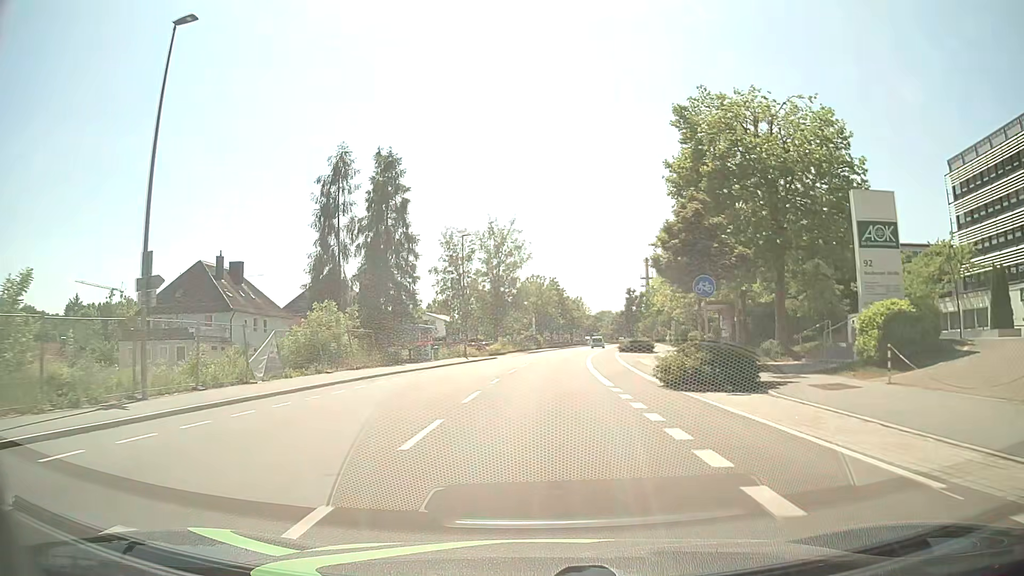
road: tertiary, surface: asphalt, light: Day
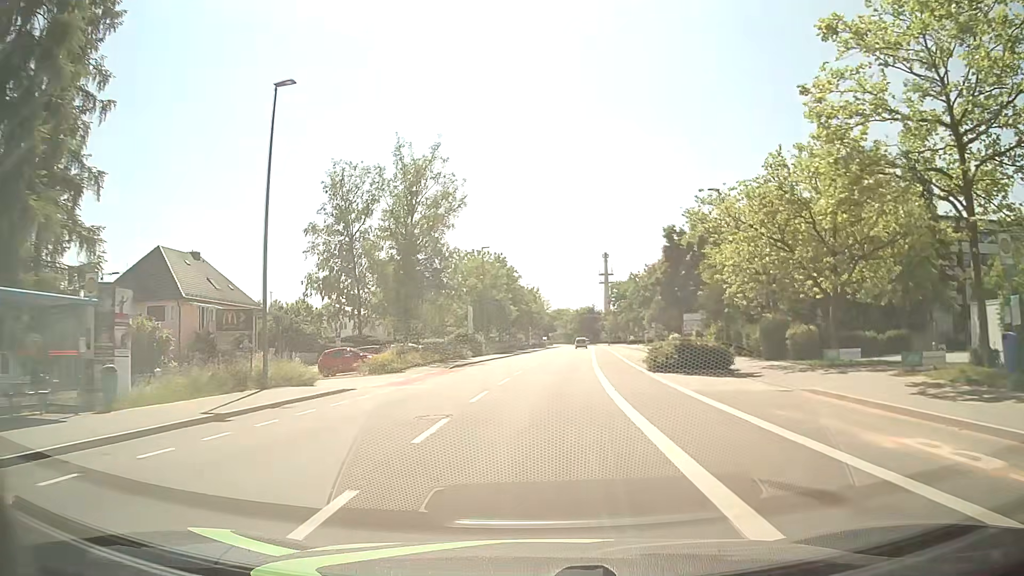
(+1.0, +35.0) m; +4°
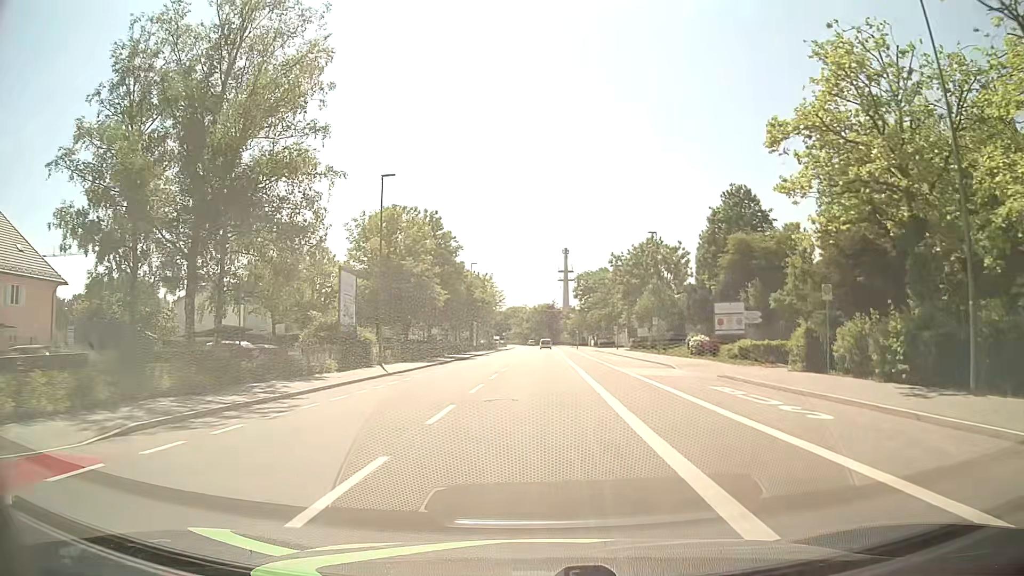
(+0.8, +28.2) m; +3°
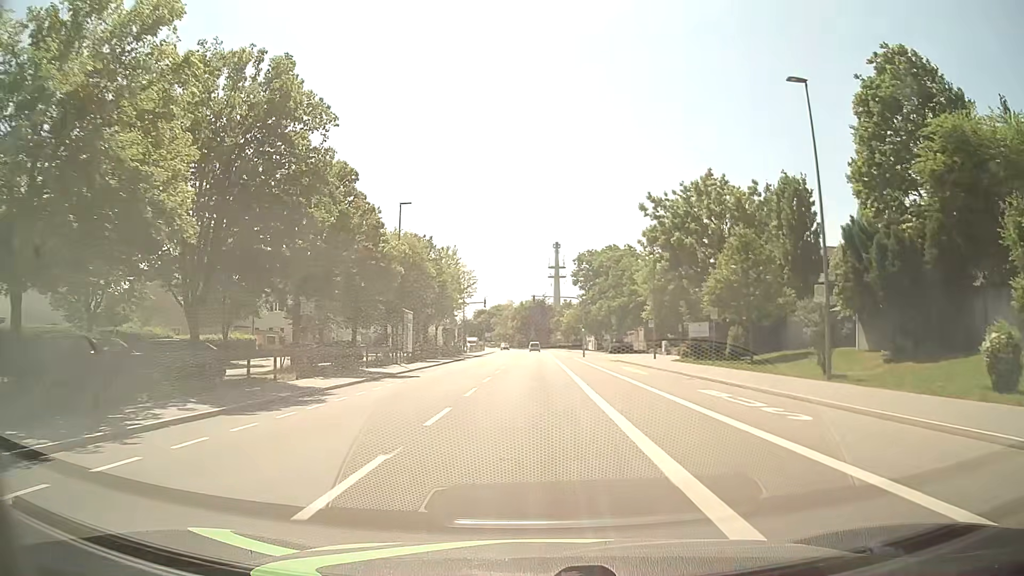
(+0.7, +35.7) m; +2°
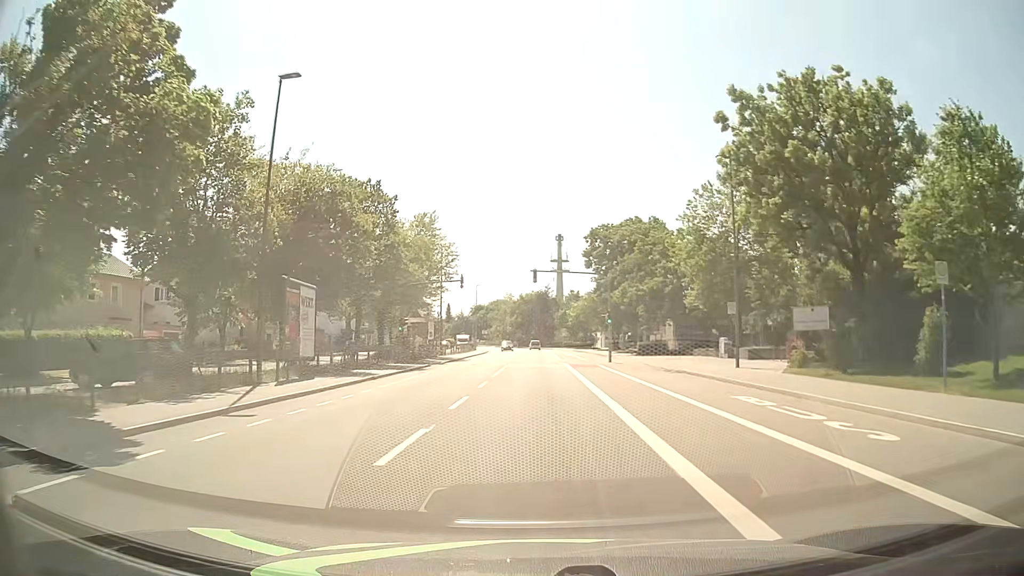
(-0.1, +21.8) m; -1°
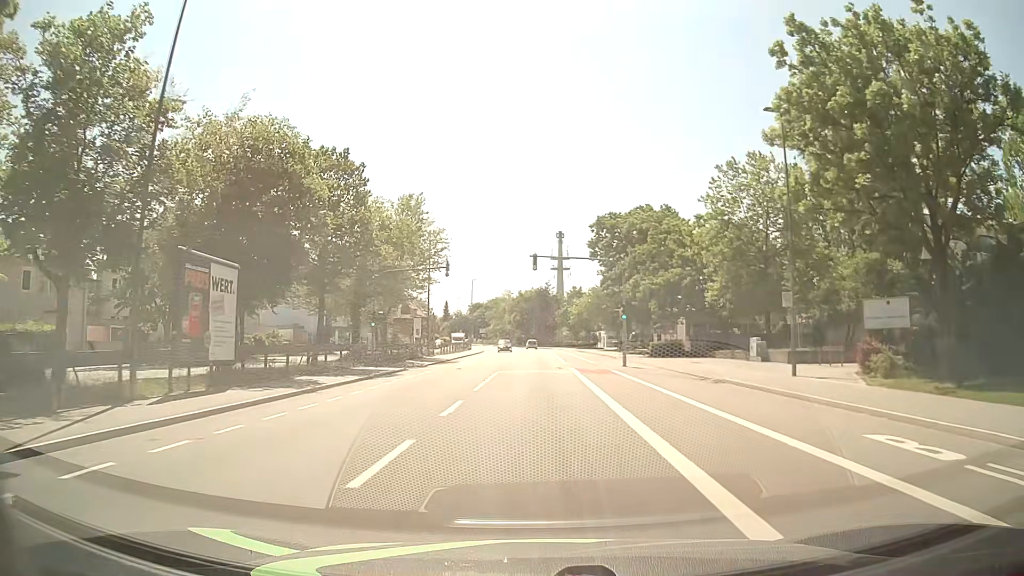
(0.0, +7.3) m; 0°
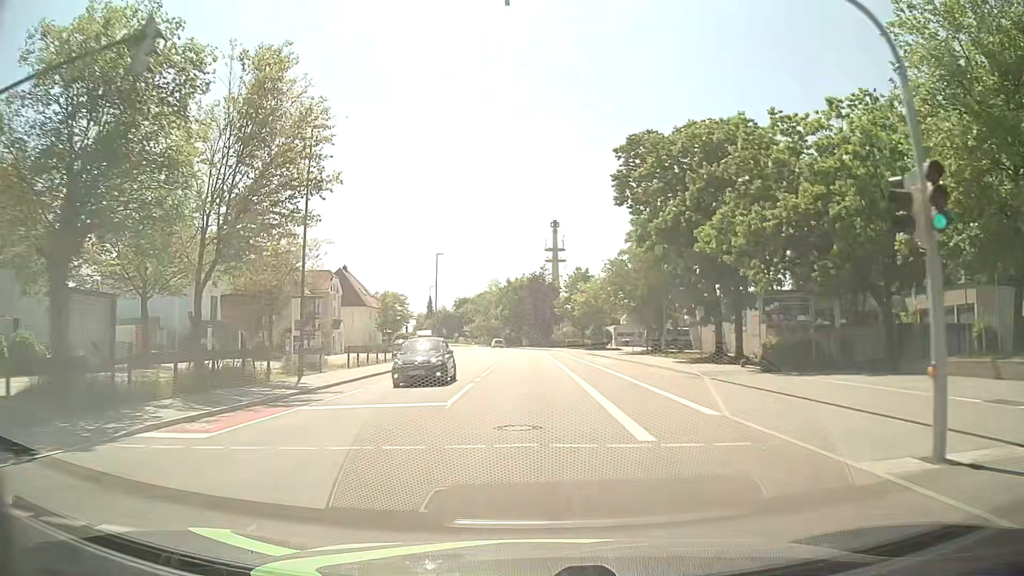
(+0.1, +29.6) m; 0°
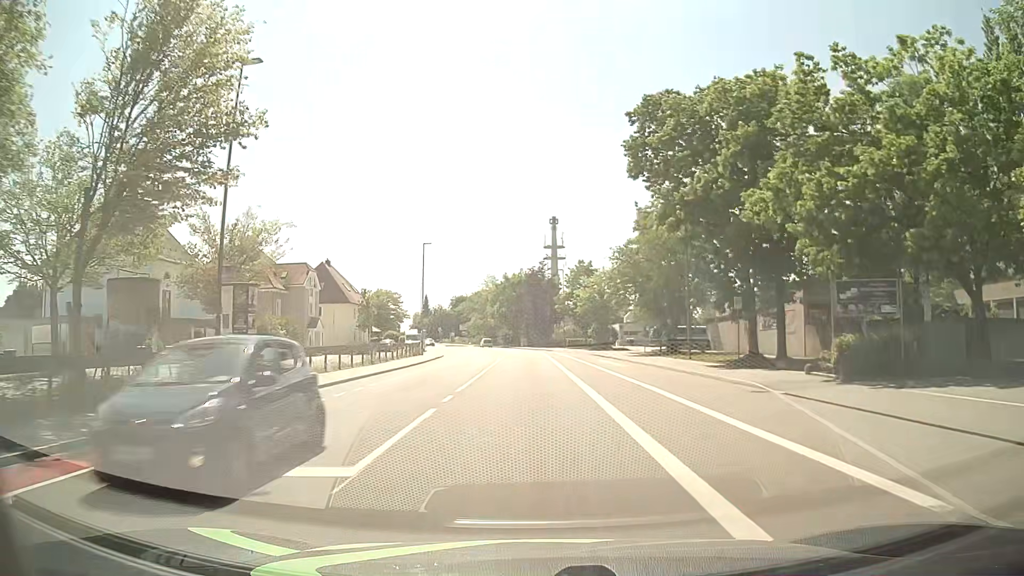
(0.0, +7.5) m; 0°
(0, +10) (0, +20) (0, +30) (0, +40) (0, +50) (0, +60) (-1, +70) (-2, +80) (-3, +90) (-5, +100) m
